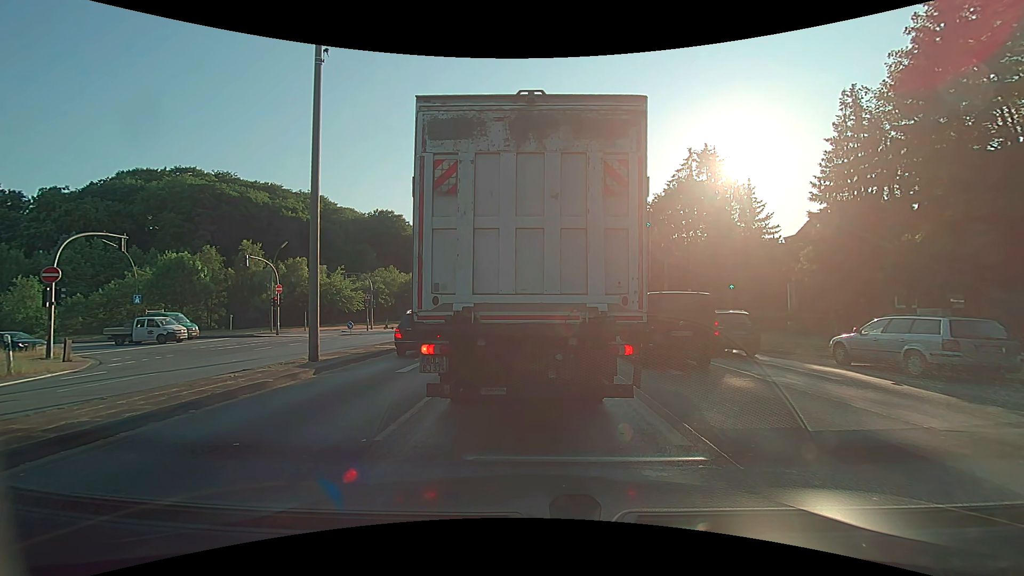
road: primary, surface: asphalt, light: Day
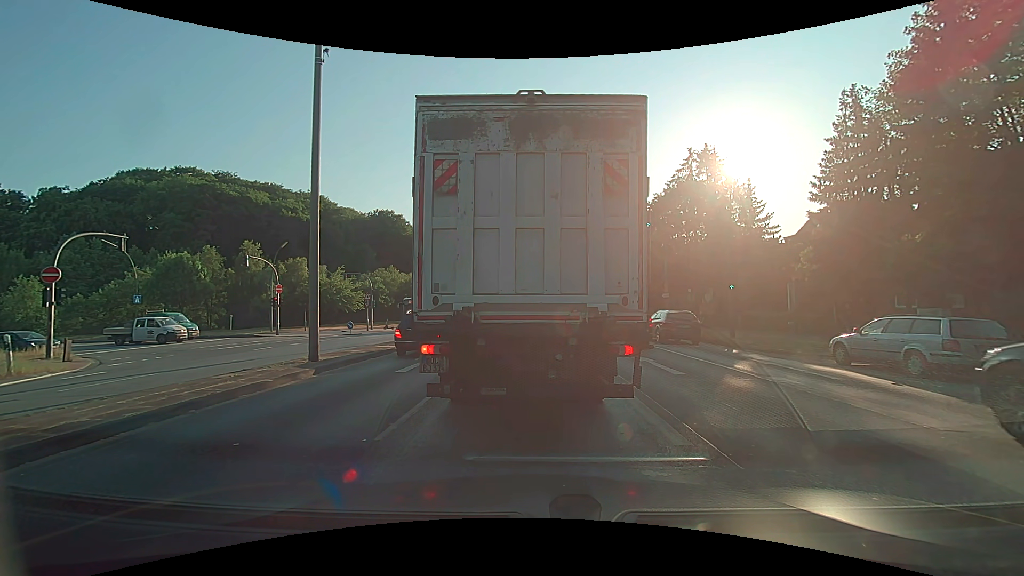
(0.0, 0.0) m; 0°
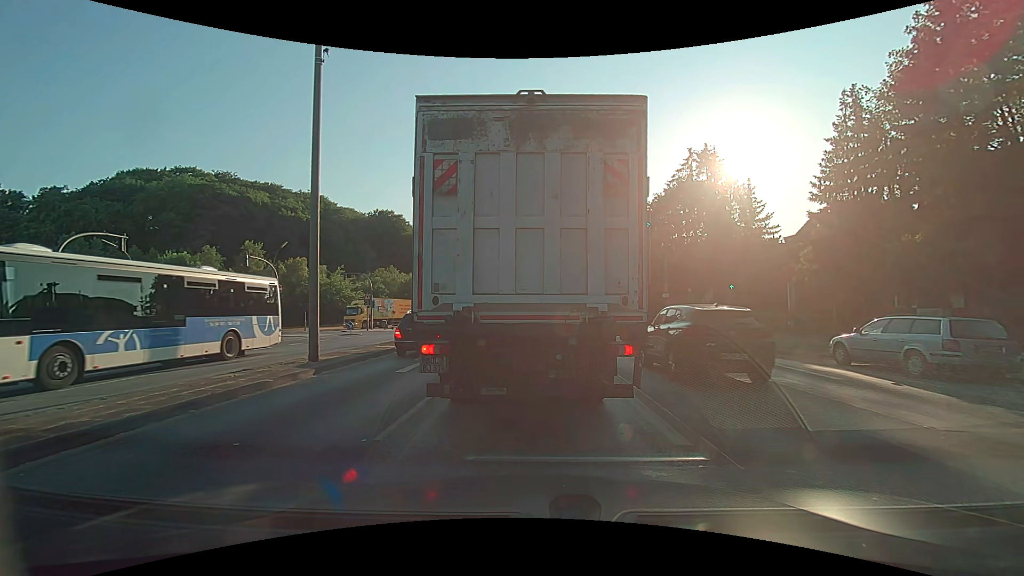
(0.0, 0.0) m; 0°
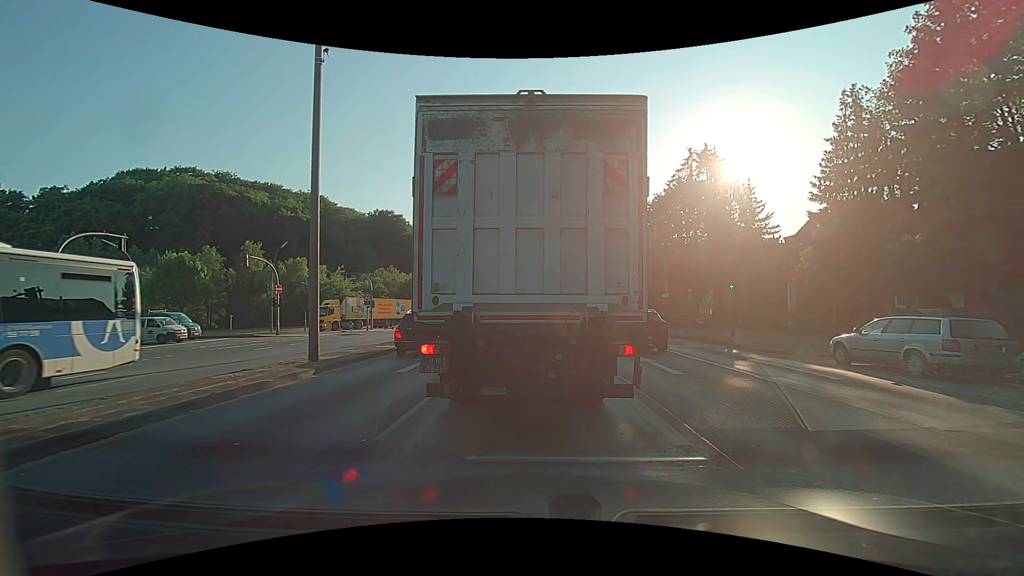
(0.0, 0.0) m; 0°
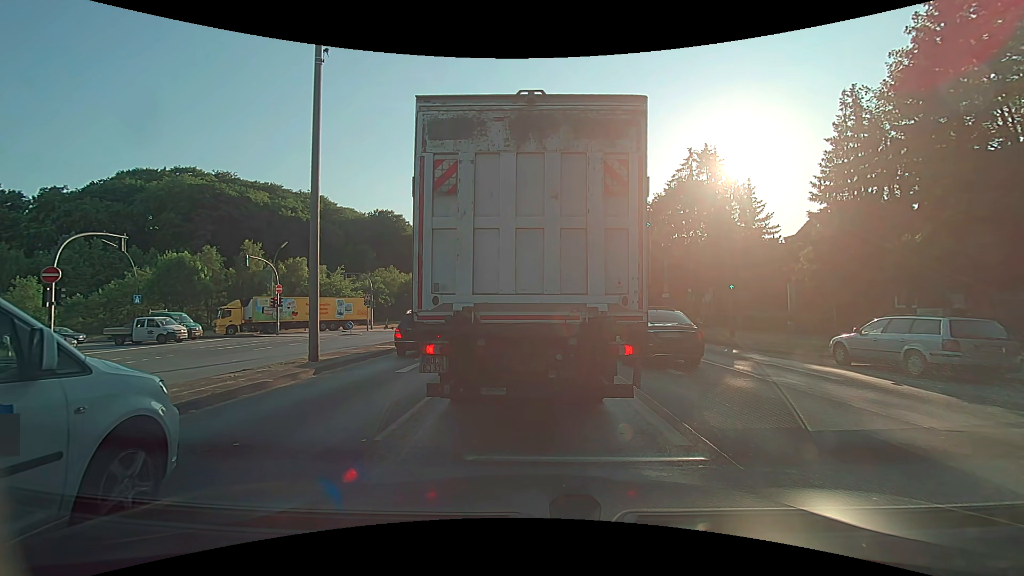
(0.0, 0.0) m; 0°
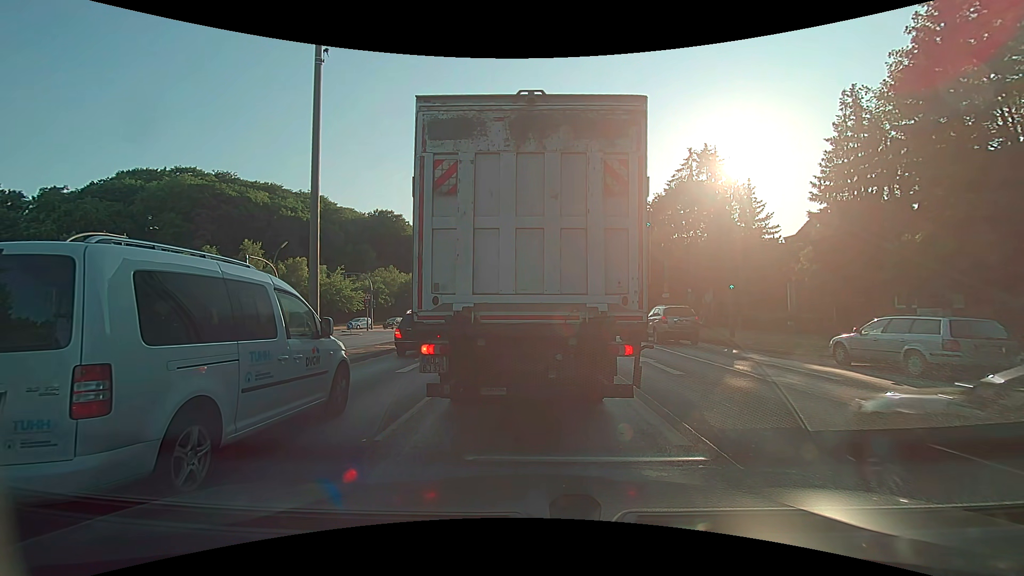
(0.0, 0.0) m; 0°
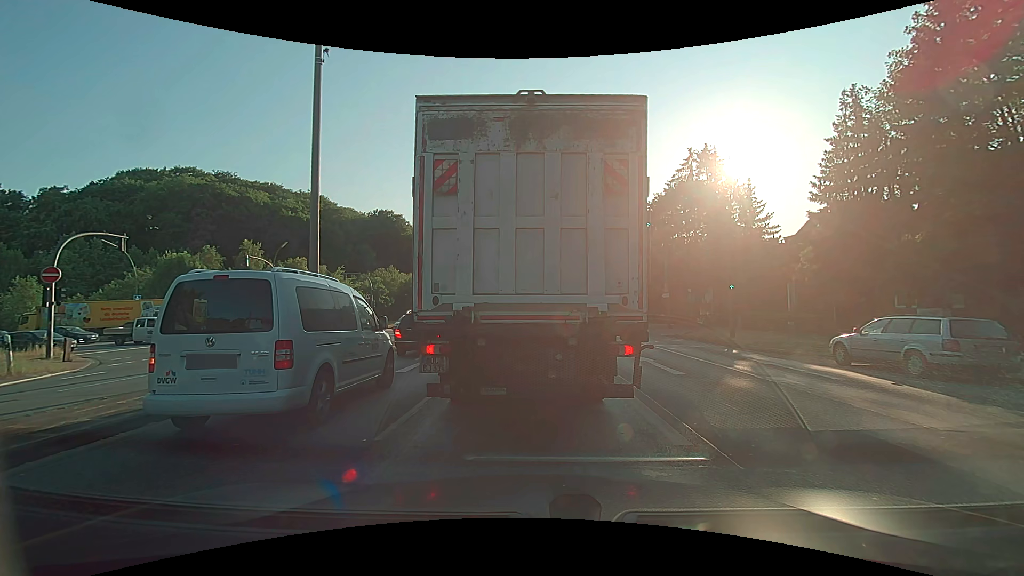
(0.0, 0.0) m; 0°
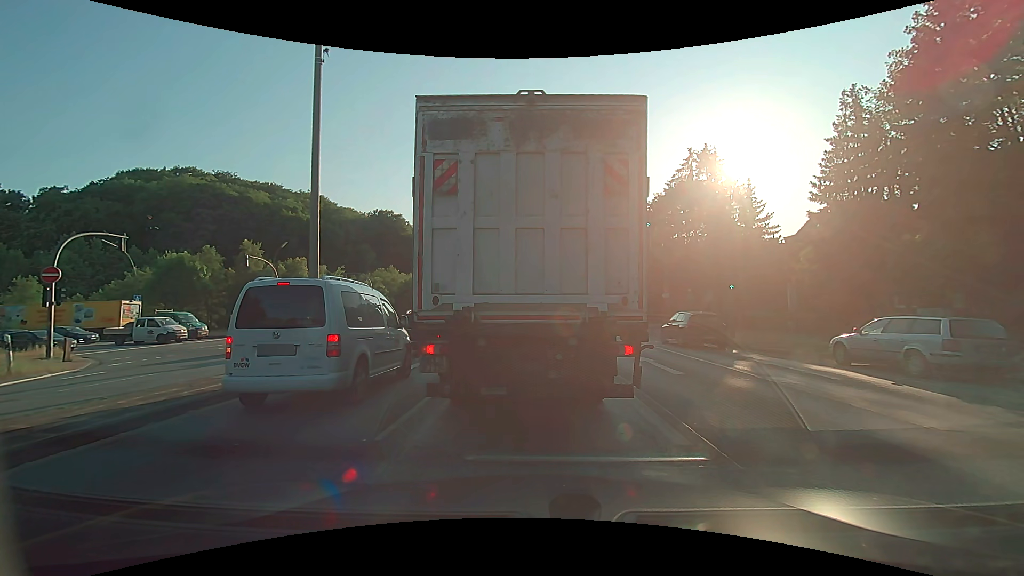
(0.0, 0.0) m; 0°
(0, +10) (+1, +20) (+2, +30) (0, +40) (-7, +47) (-16, +51) (-26, +53) (-36, +53) (-46, +53) (-56, +53) m
